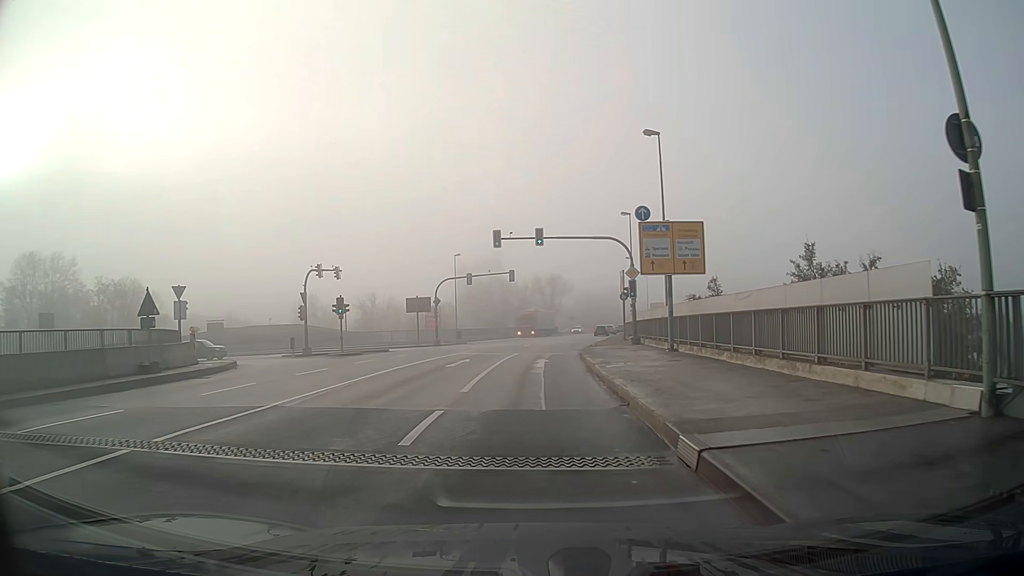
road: primary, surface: asphalt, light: Day
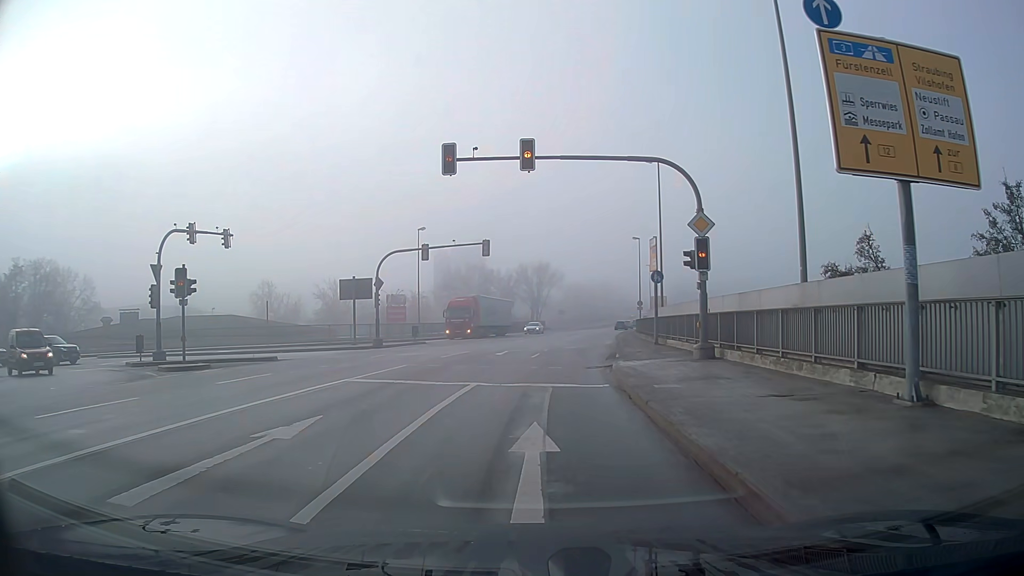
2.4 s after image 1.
(+0.1, +17.3) m; +2°
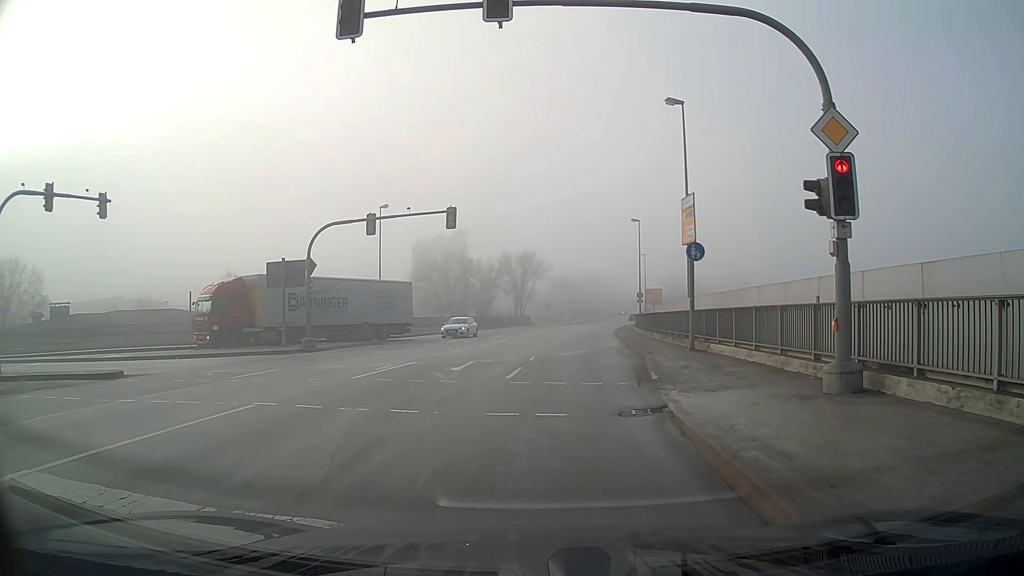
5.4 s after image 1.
(+0.1, +9.6) m; +1°
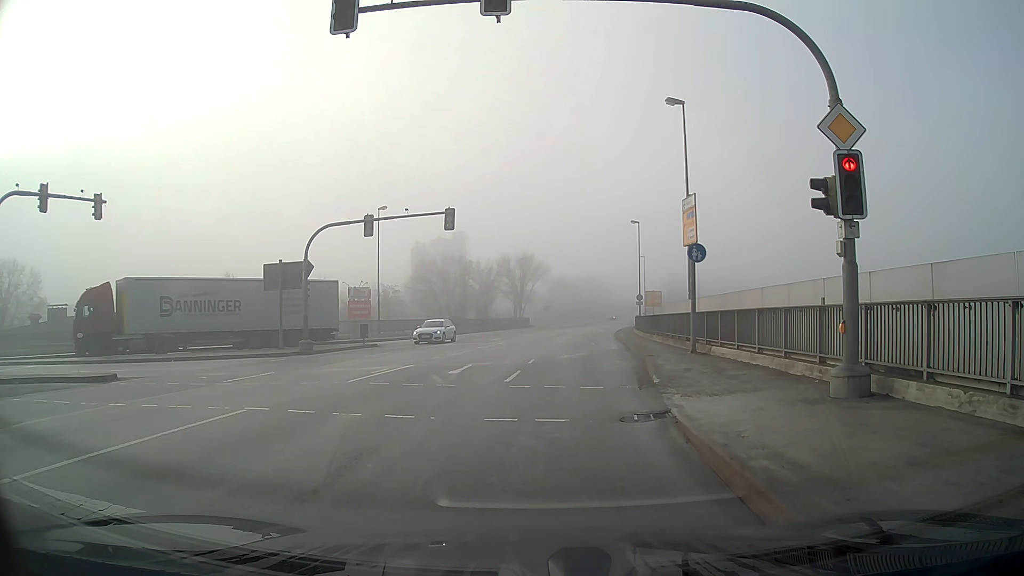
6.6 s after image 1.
(0.0, +0.3) m; 0°
(0, +10) (+1, +20) (+2, +30) (+3, +40) (+5, +50) (+6, +60) (+8, +70) (+9, +79) (+11, +89) (+13, +99) m
